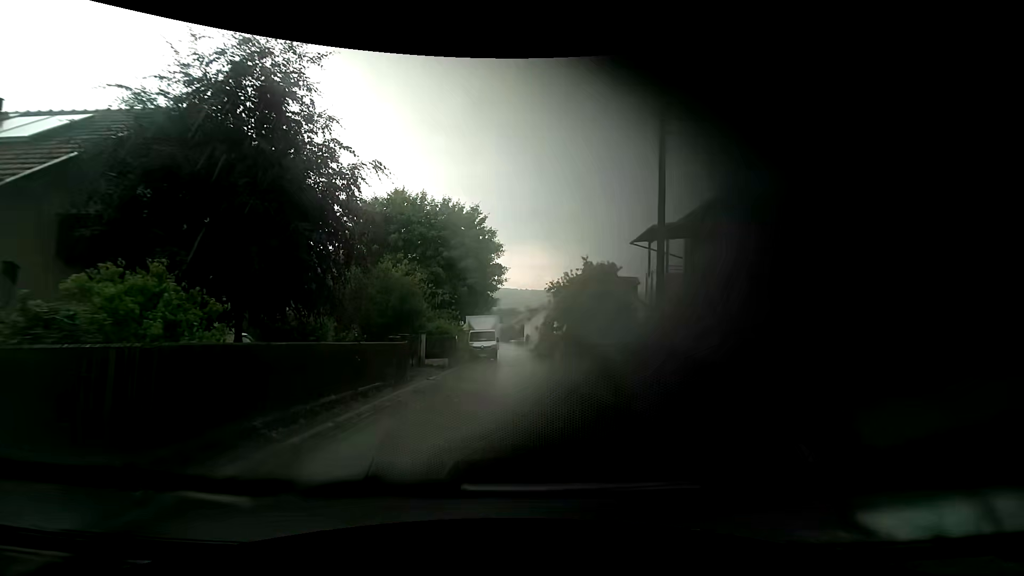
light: Day
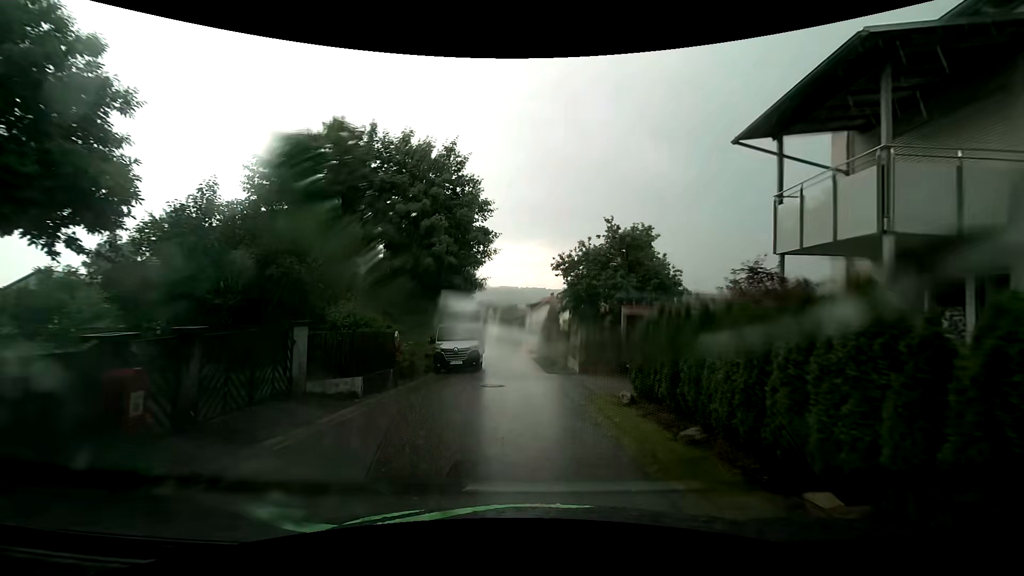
(0.0, +12.1) m; -1°
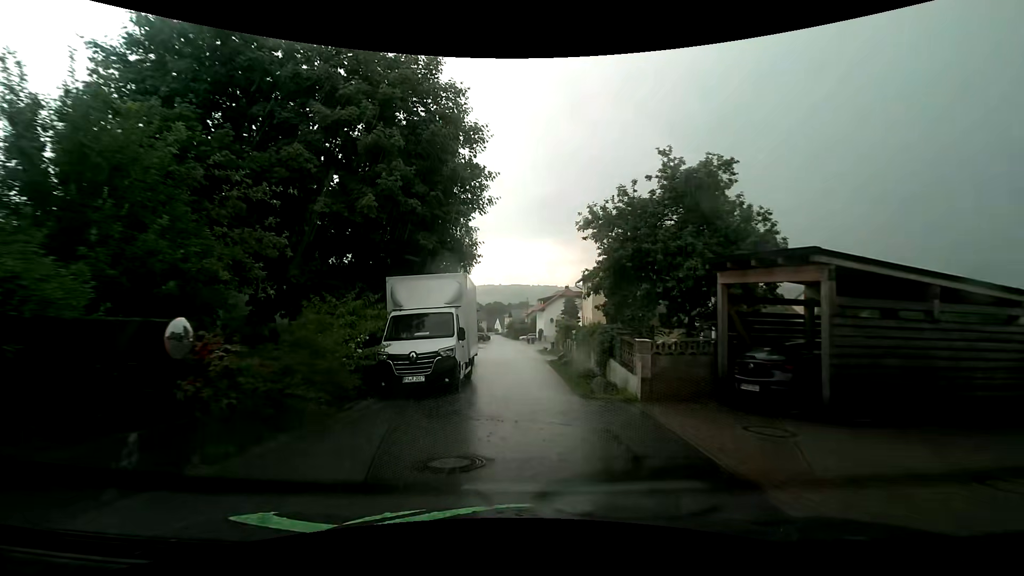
(0.0, +9.6) m; -1°
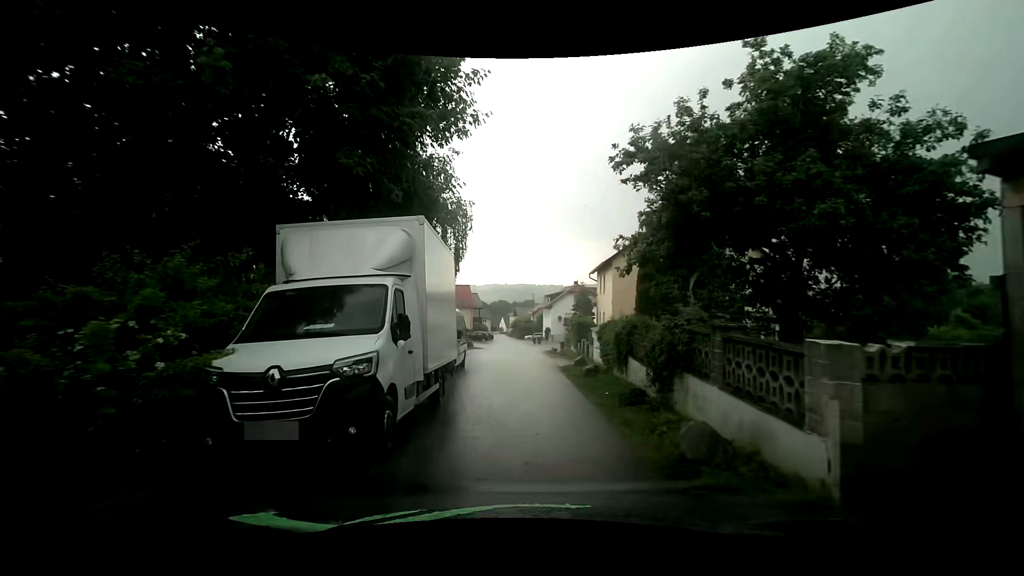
(0.0, +6.7) m; 0°
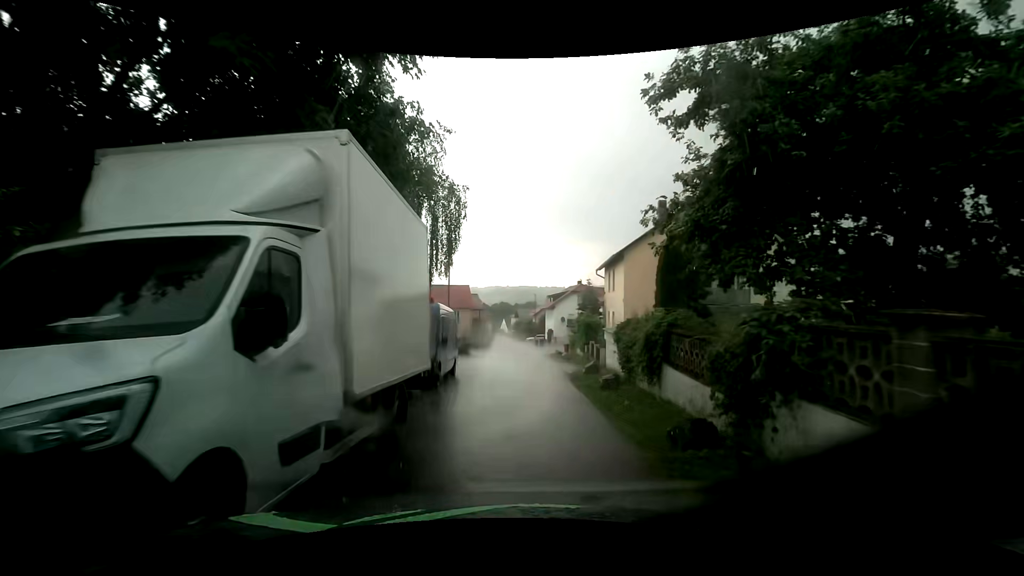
(0.0, +3.4) m; 0°
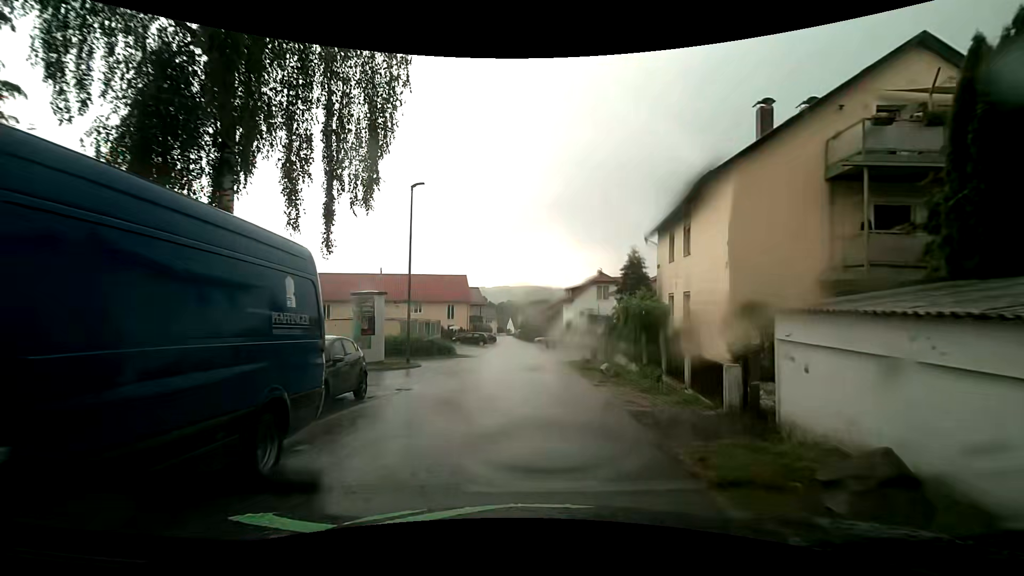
(-0.1, +14.0) m; -1°
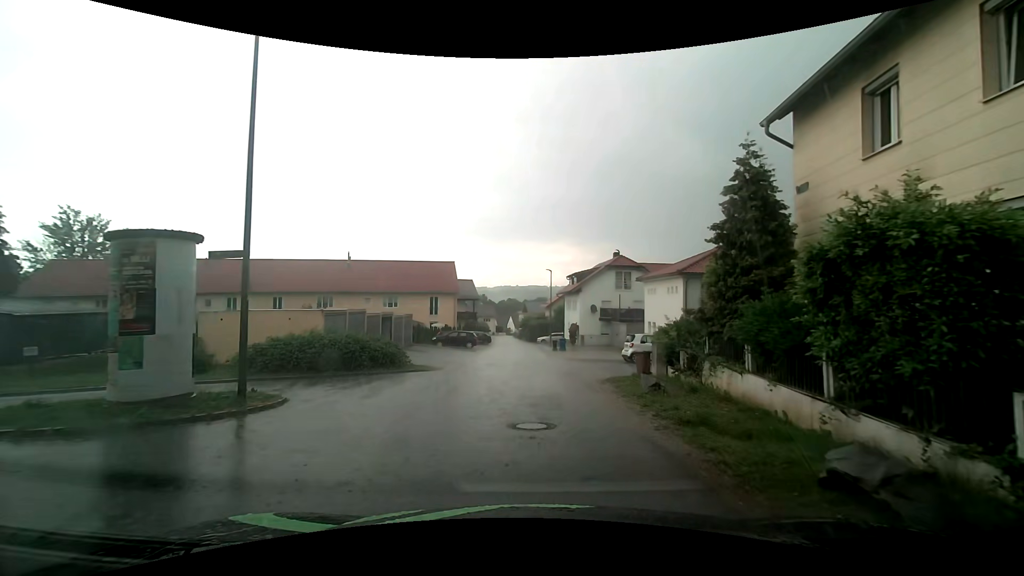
(-0.1, +12.9) m; -1°
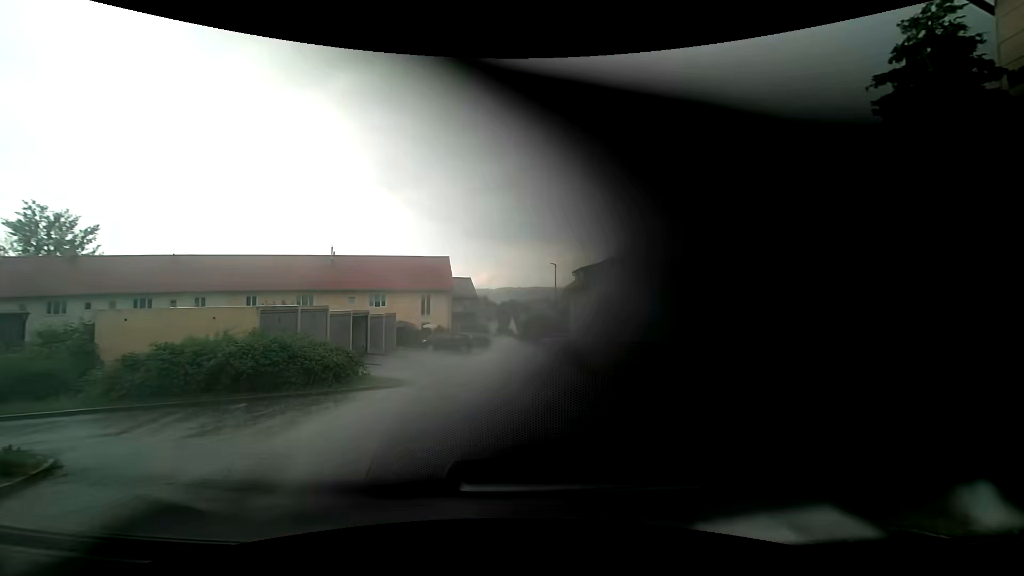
(+0.1, +5.3) m; 0°
